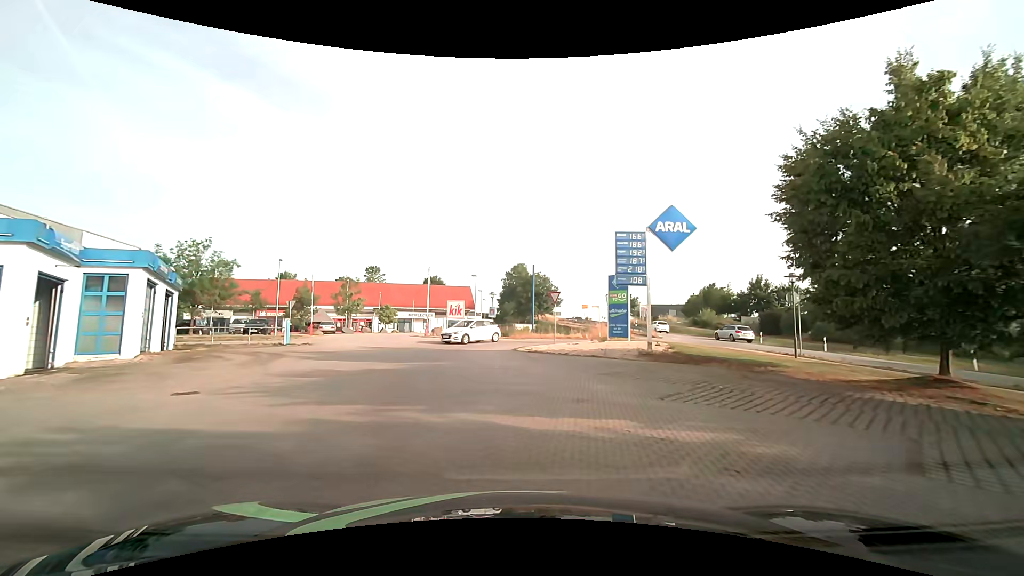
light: Day
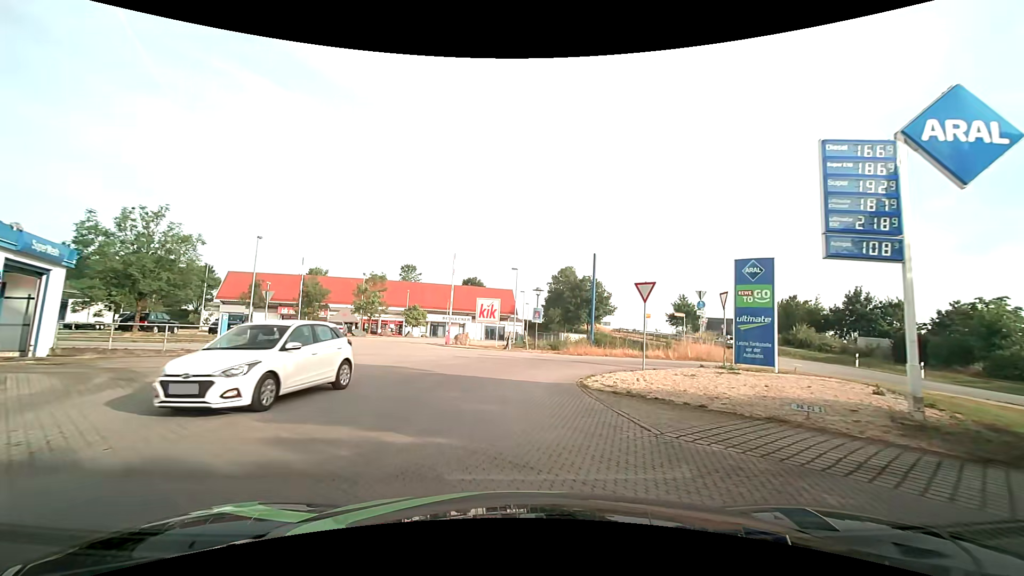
(-0.5, +11.4) m; -5°
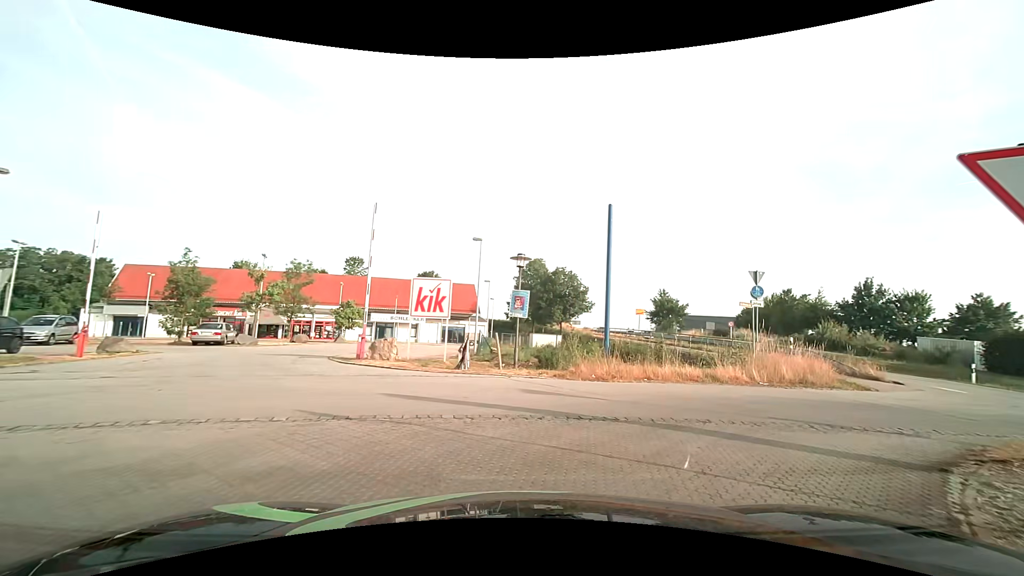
(-0.1, +13.2) m; +4°
